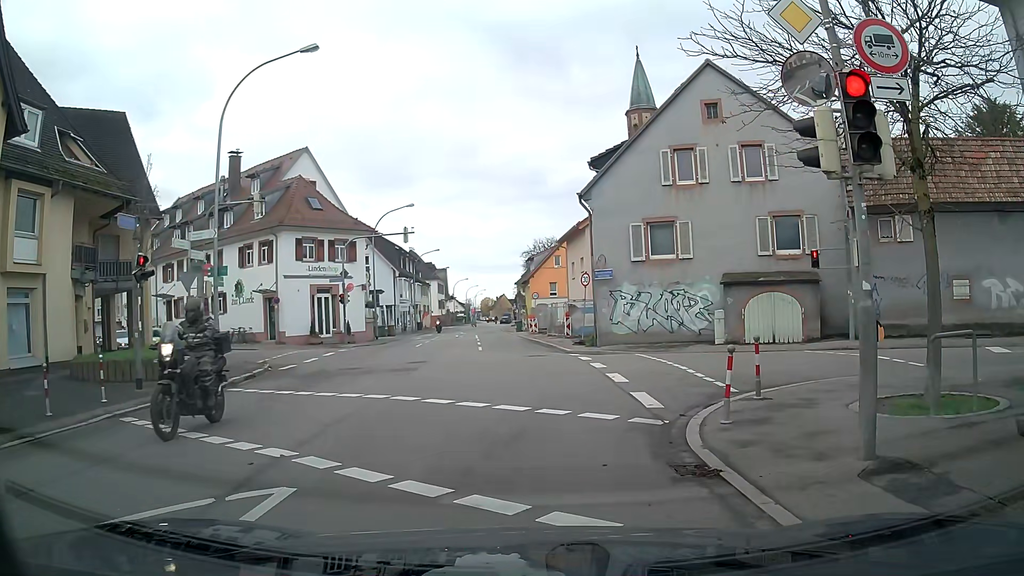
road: tertiary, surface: asphalt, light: Day
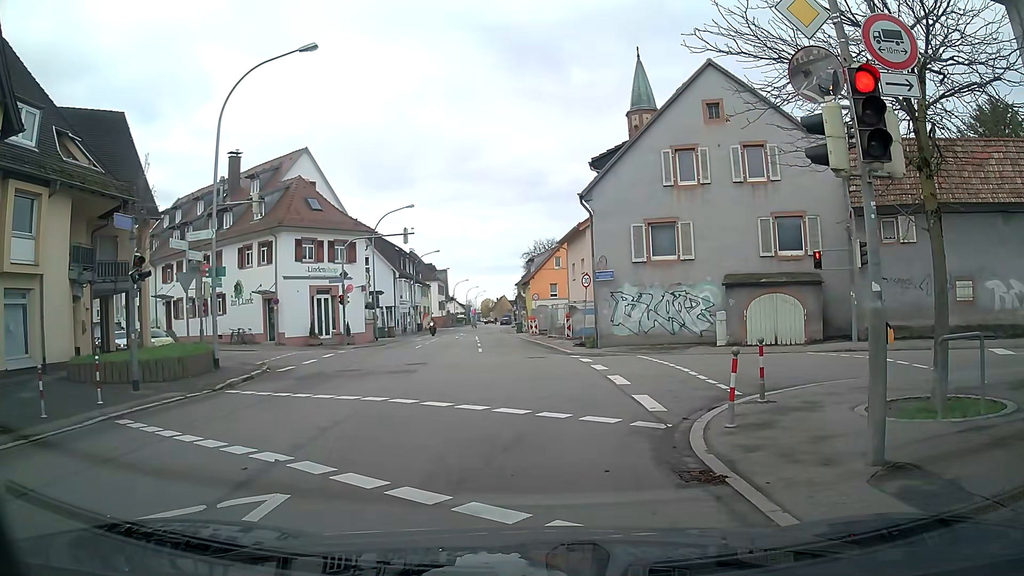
(0.0, +0.2) m; 0°
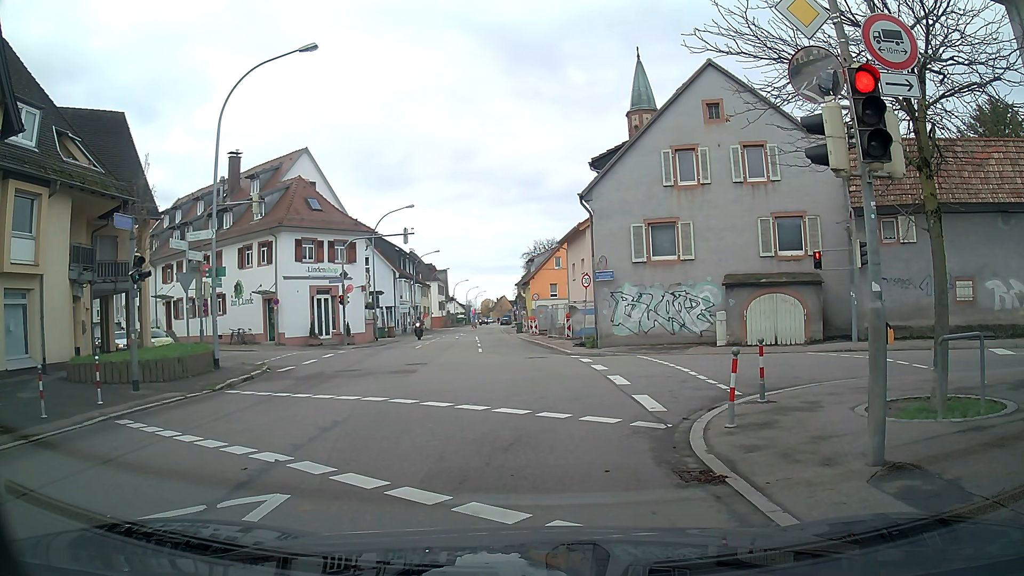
(0.0, +0.1) m; 0°
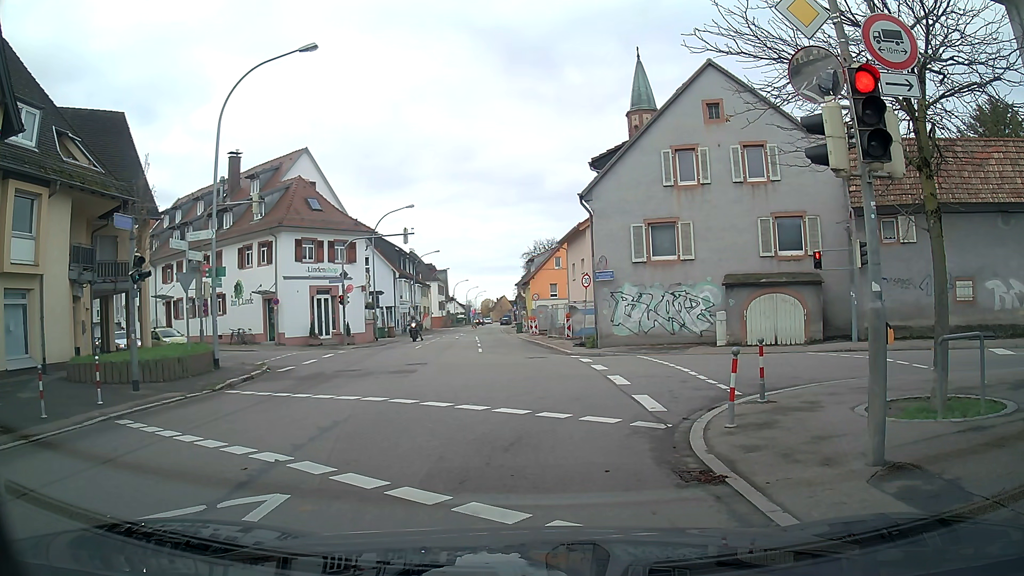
(0.0, 0.0) m; 0°
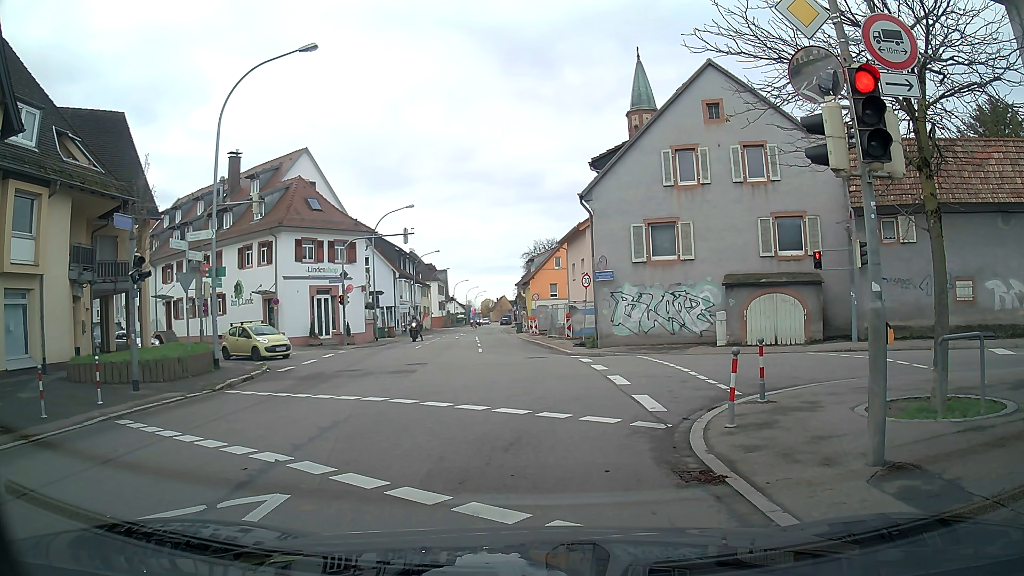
(0.0, 0.0) m; 0°
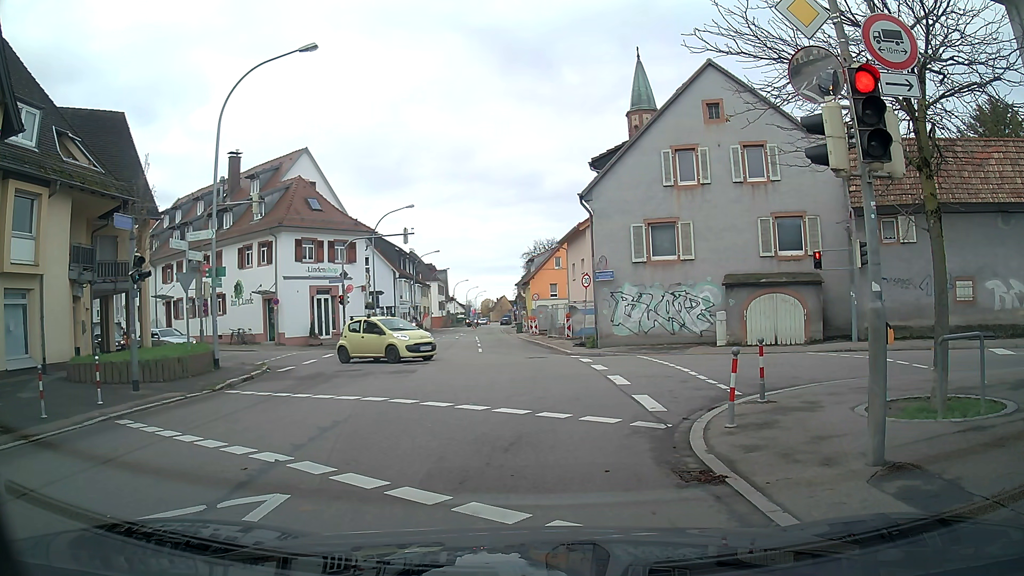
(0.0, 0.0) m; 0°
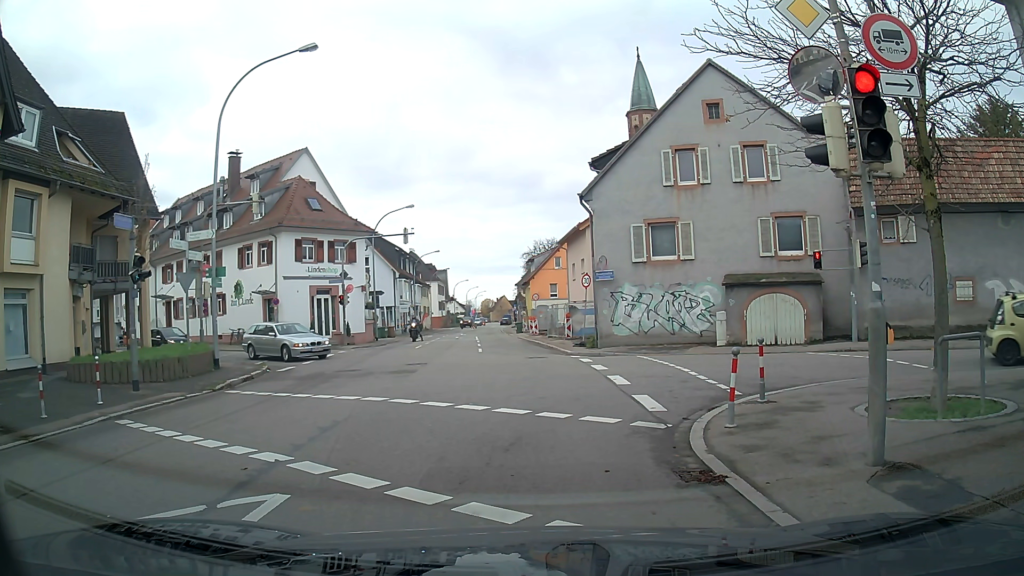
(0.0, 0.0) m; 0°
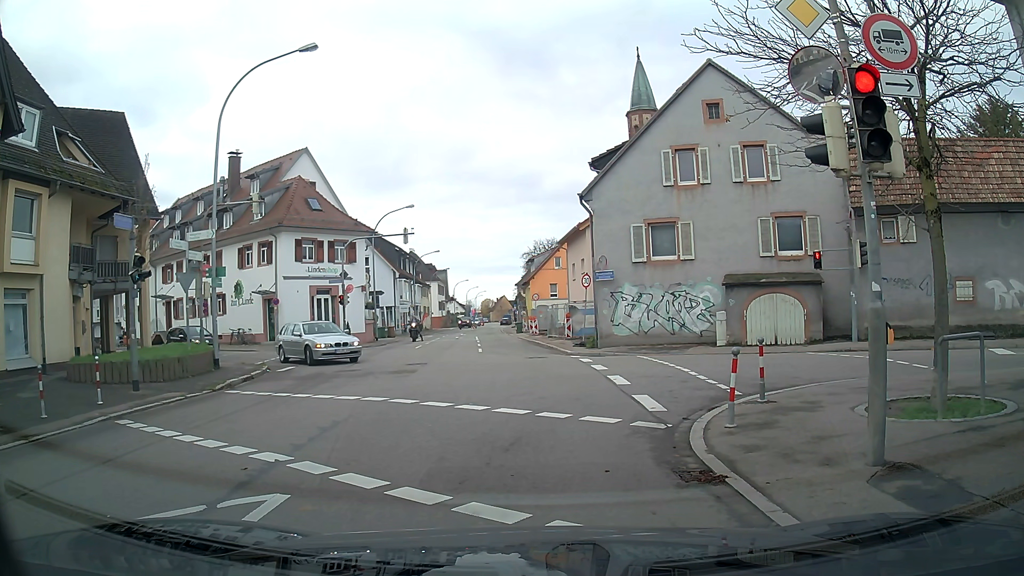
(0.0, 0.0) m; 0°
(+1, +10) (+9, +13) (+17, +8) (+26, +2) (+34, -4) (+42, -10) (+50, -15) (+59, -20) (+67, -26) (+76, -31) m
